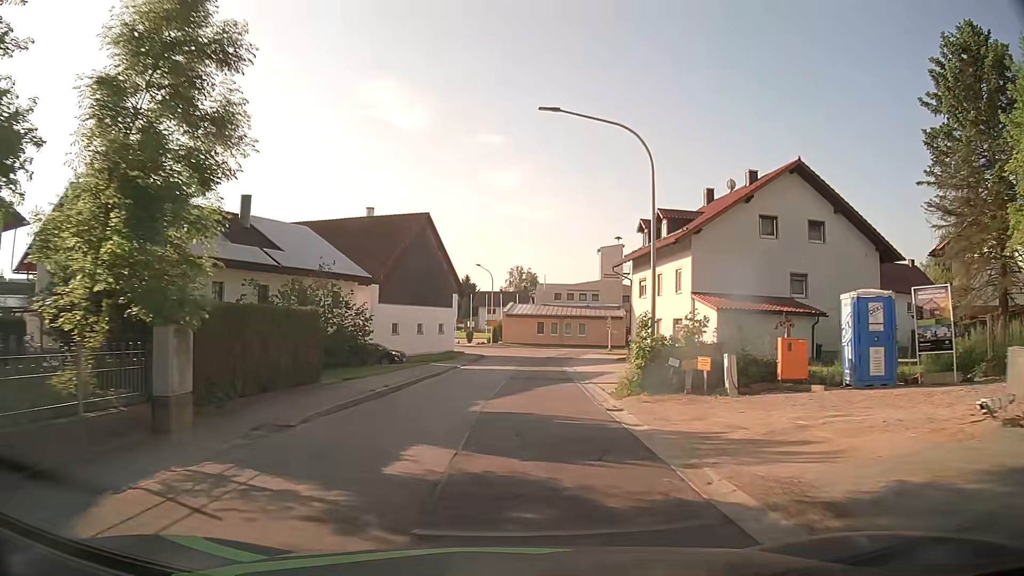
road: tertiary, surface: asphalt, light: Day
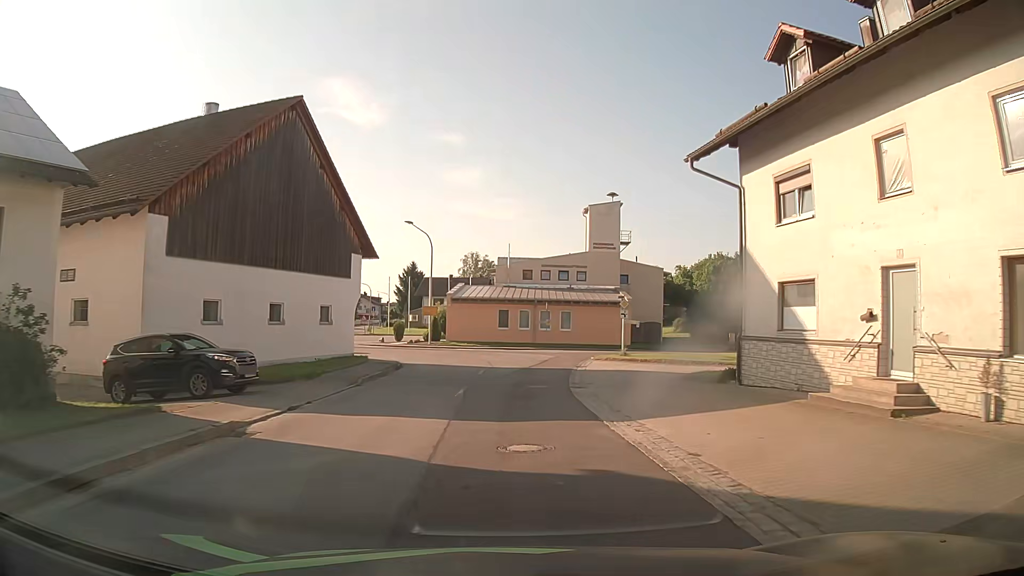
(+0.6, +26.9) m; +4°
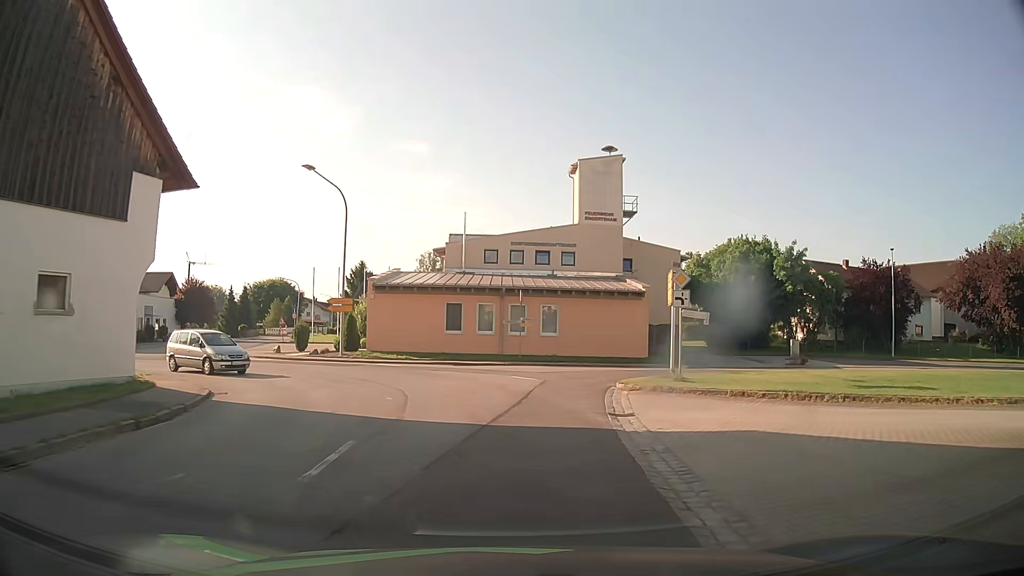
(+0.5, +18.6) m; +3°
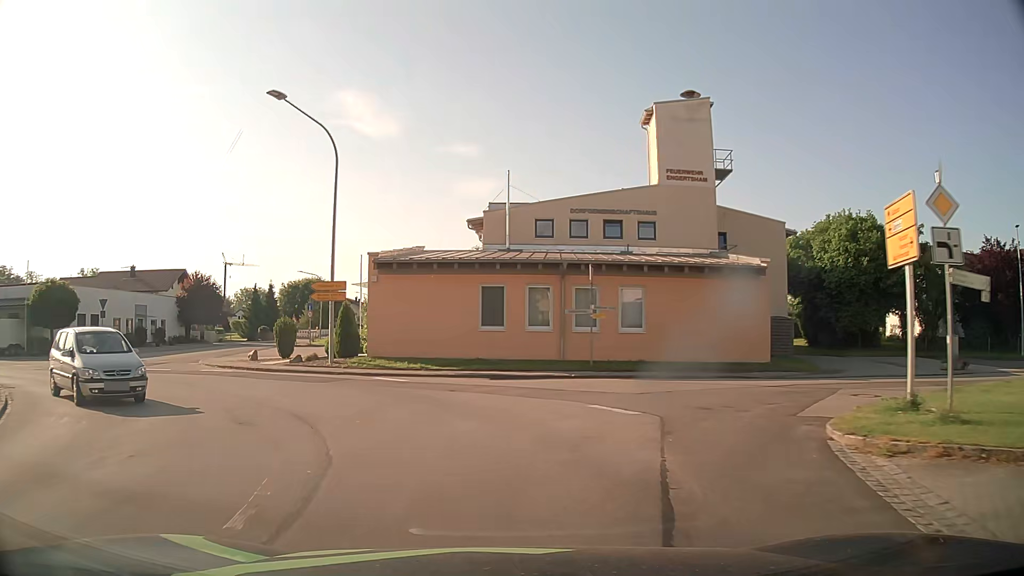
(-0.1, +10.8) m; -4°
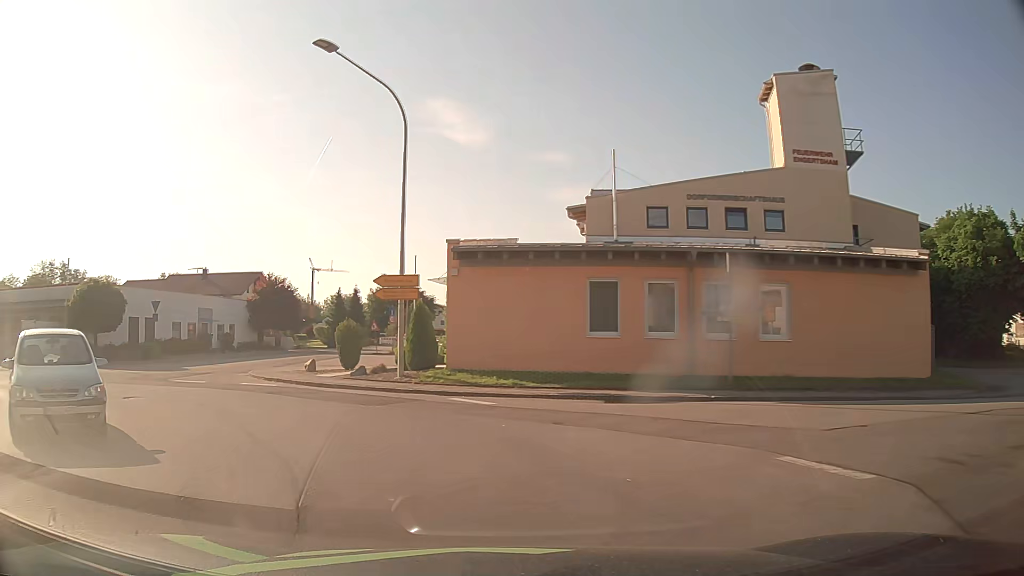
(-0.4, +4.9) m; -9°
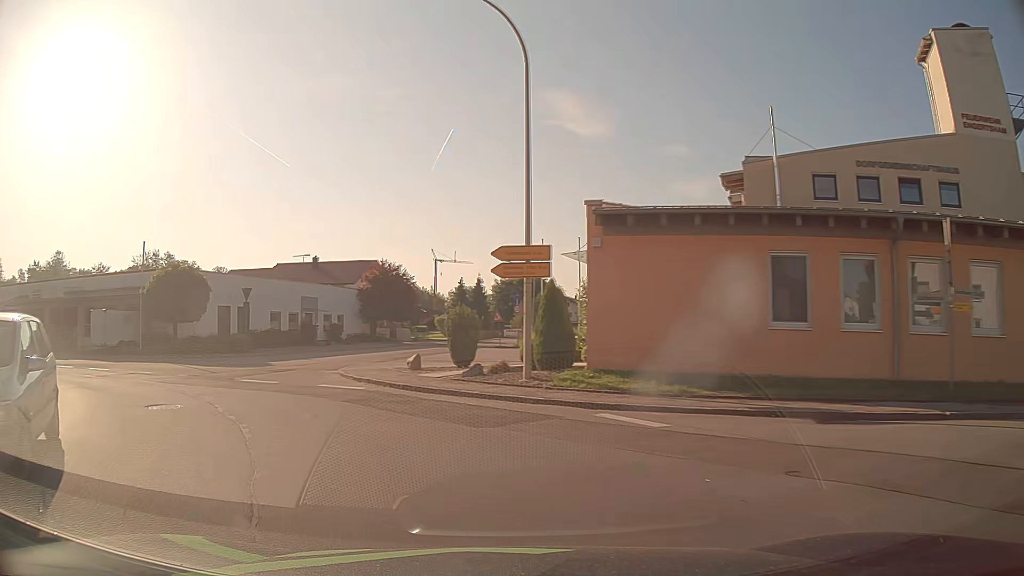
(-0.4, +4.6) m; -9°
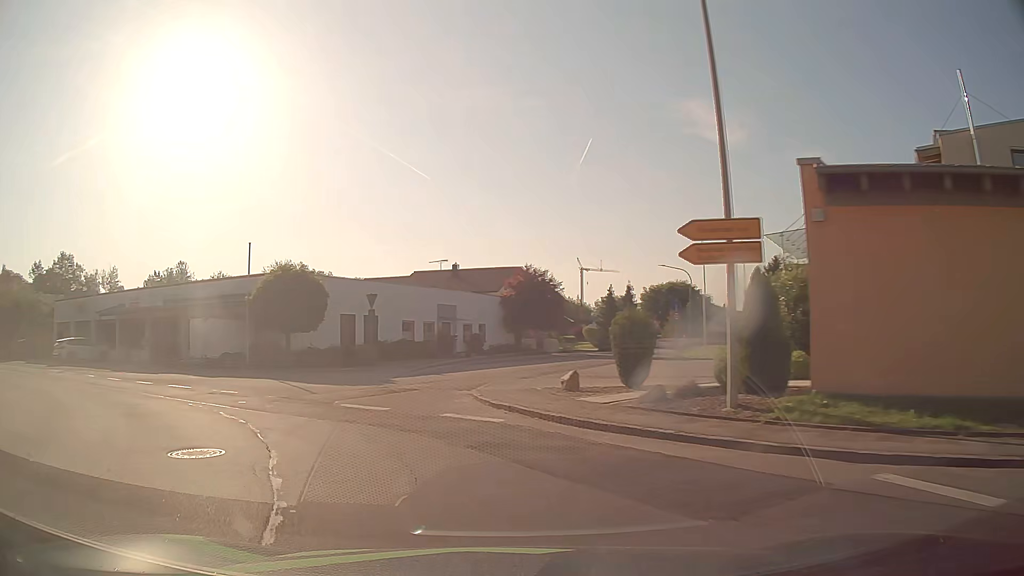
(-0.5, +4.4) m; -13°
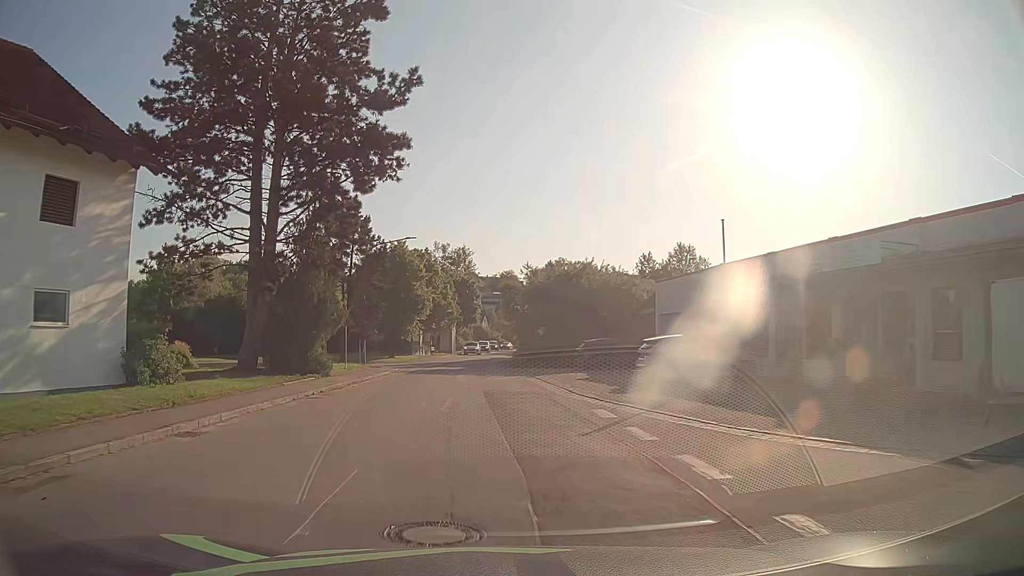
(-11.6, +19.2) m; -54°
(0, +10) (-1, +20) (-1, +30) (-1, +40) (-2, +50) (-2, +60) (-2, +70) (-2, +80) (-1, +90) (-1, +100) m
